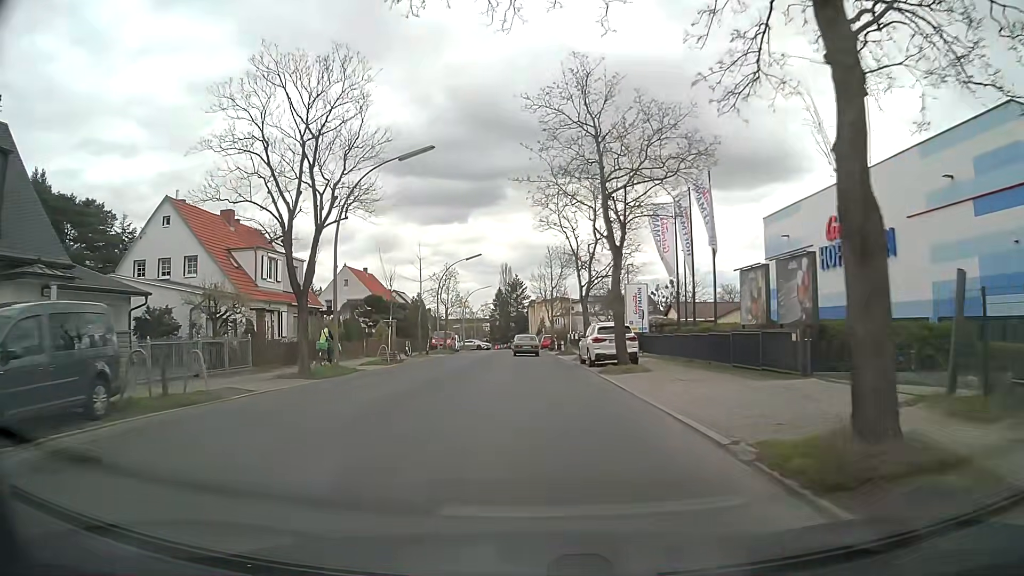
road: tertiary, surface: asphalt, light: Day
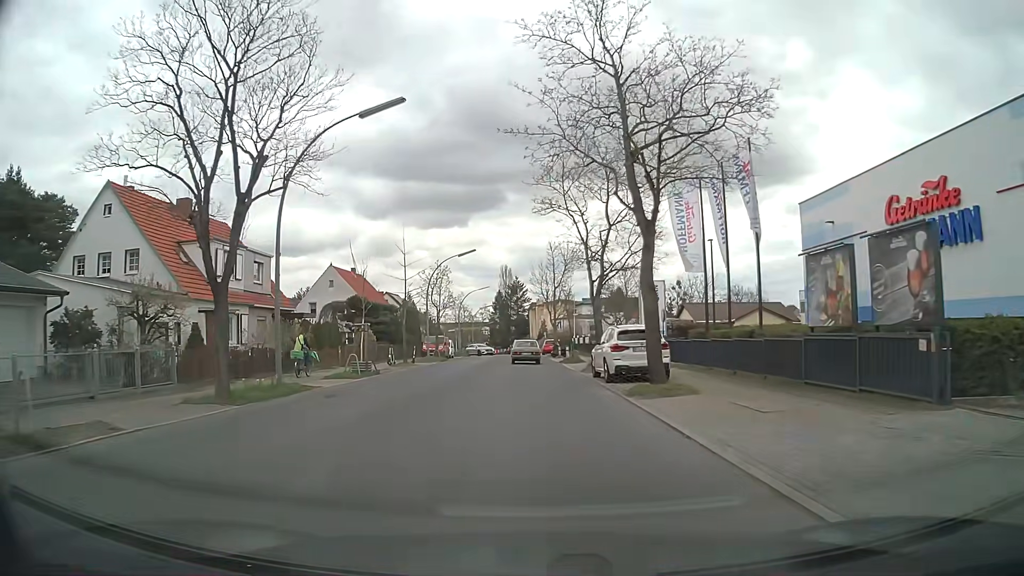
(0.0, +5.7) m; -1°
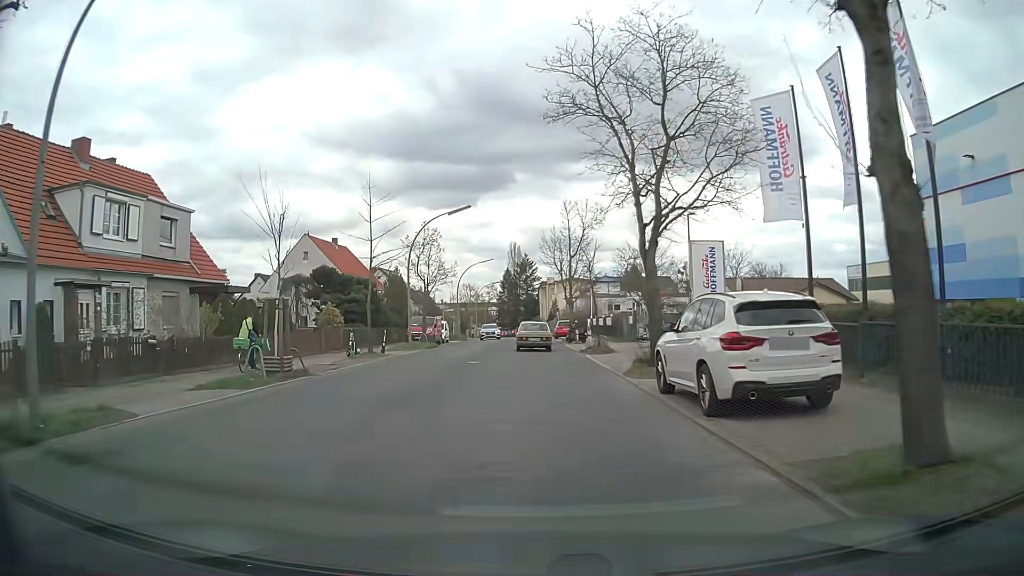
(0.0, +10.6) m; -1°
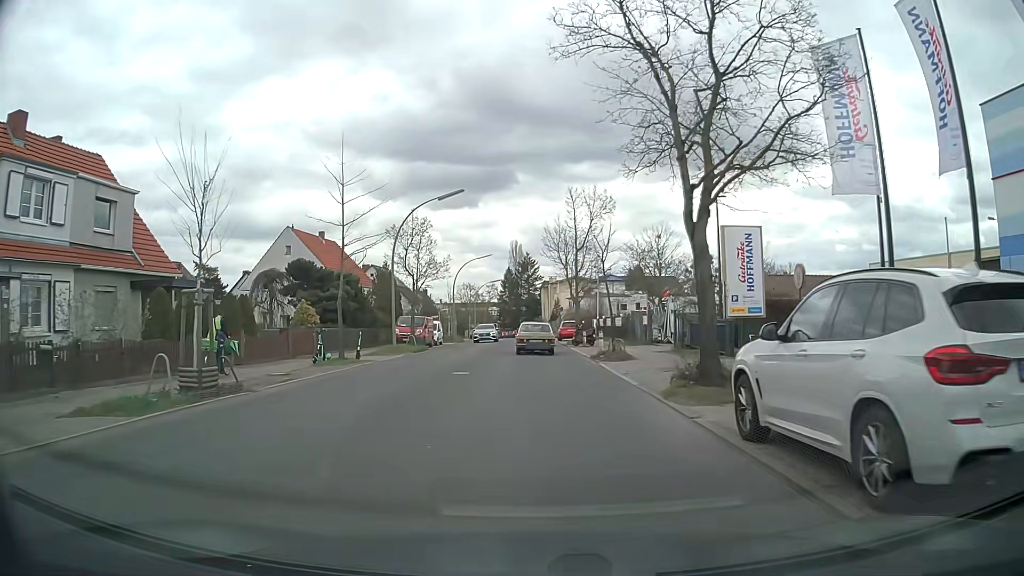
(0.0, +4.7) m; 0°
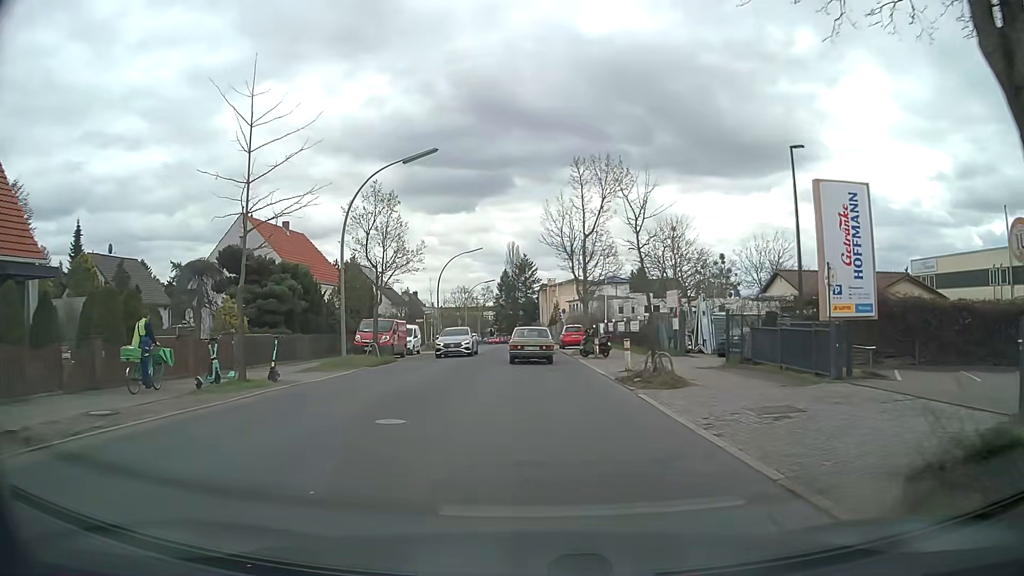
(0.0, +8.6) m; 0°
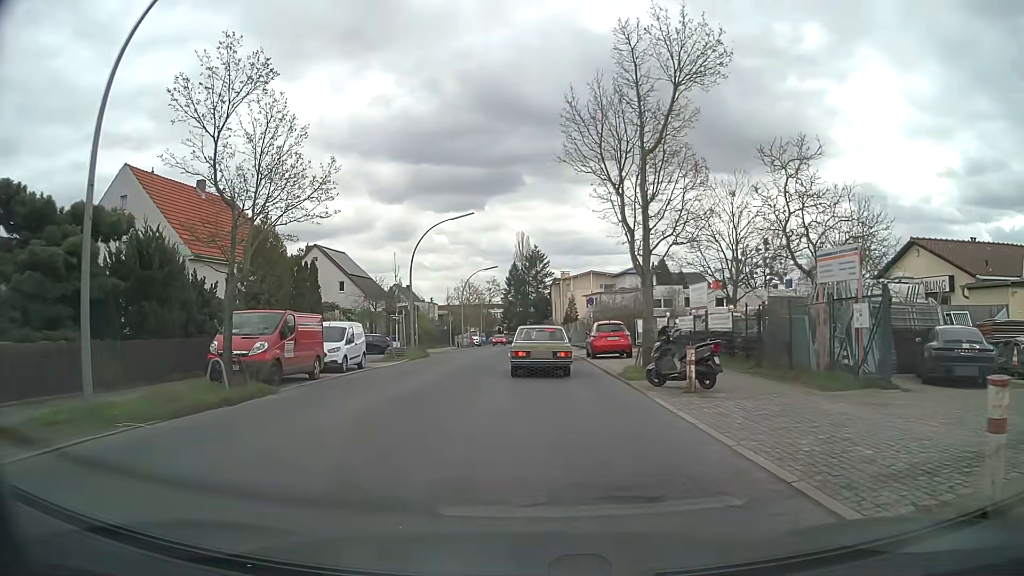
(-0.1, +15.8) m; 0°
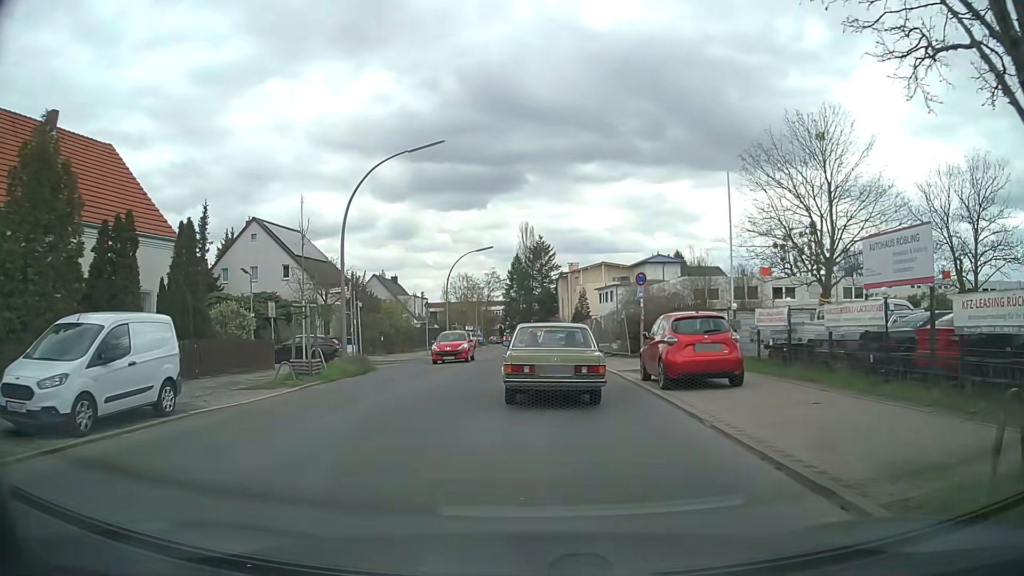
(-0.4, +14.3) m; -2°
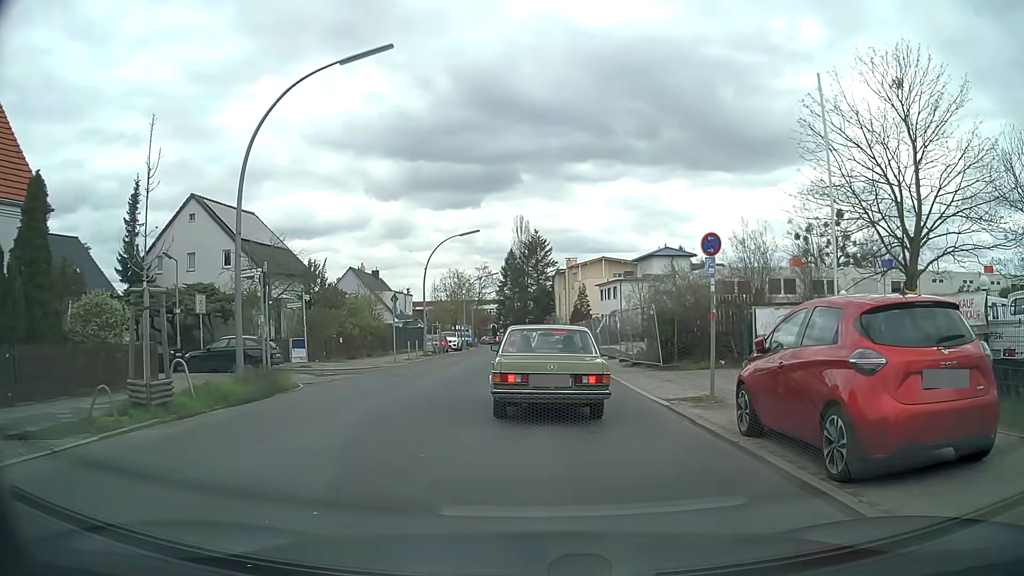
(+0.1, +8.3) m; +1°
